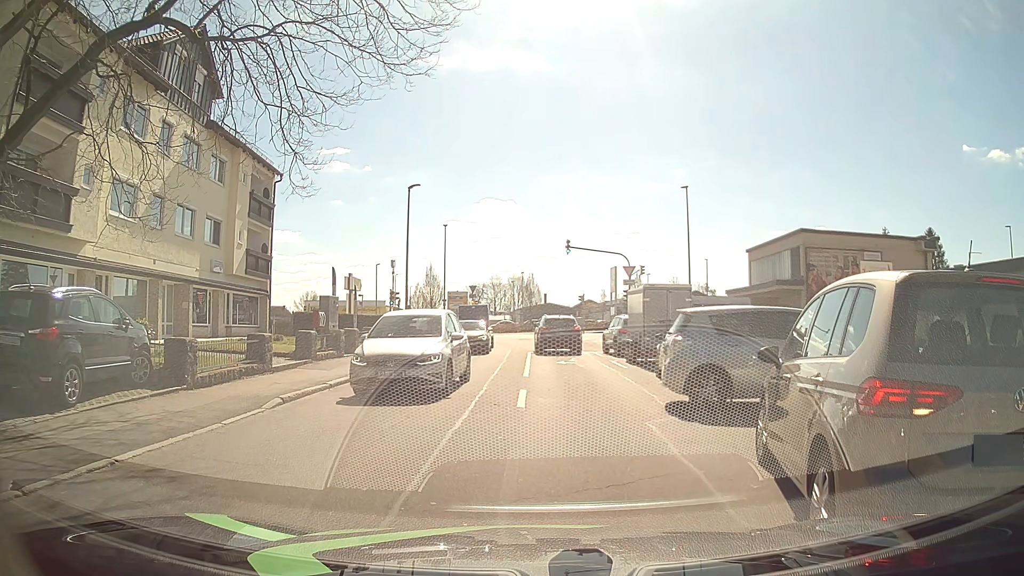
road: residential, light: Day
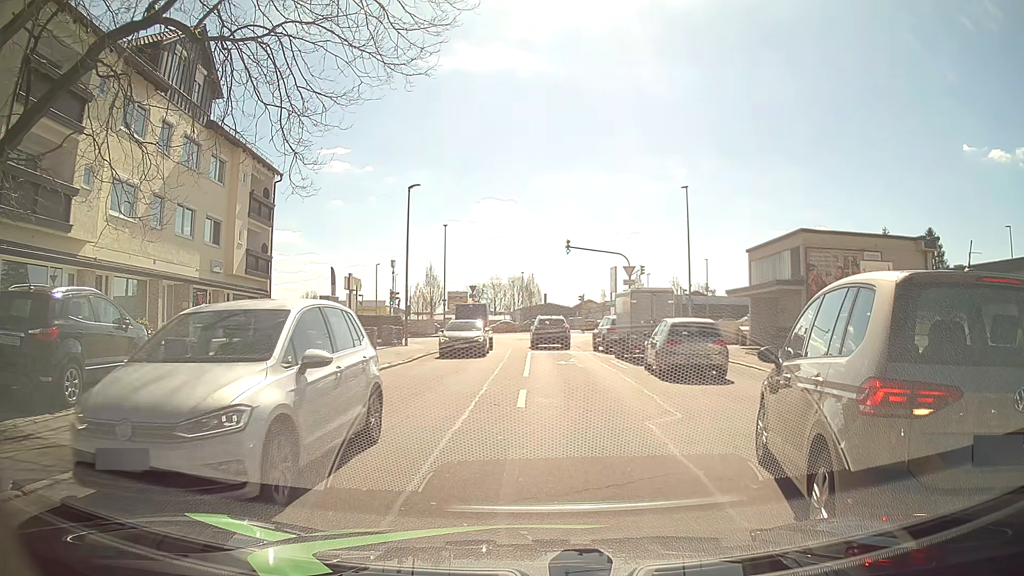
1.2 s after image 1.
(0.0, 0.0) m; 0°
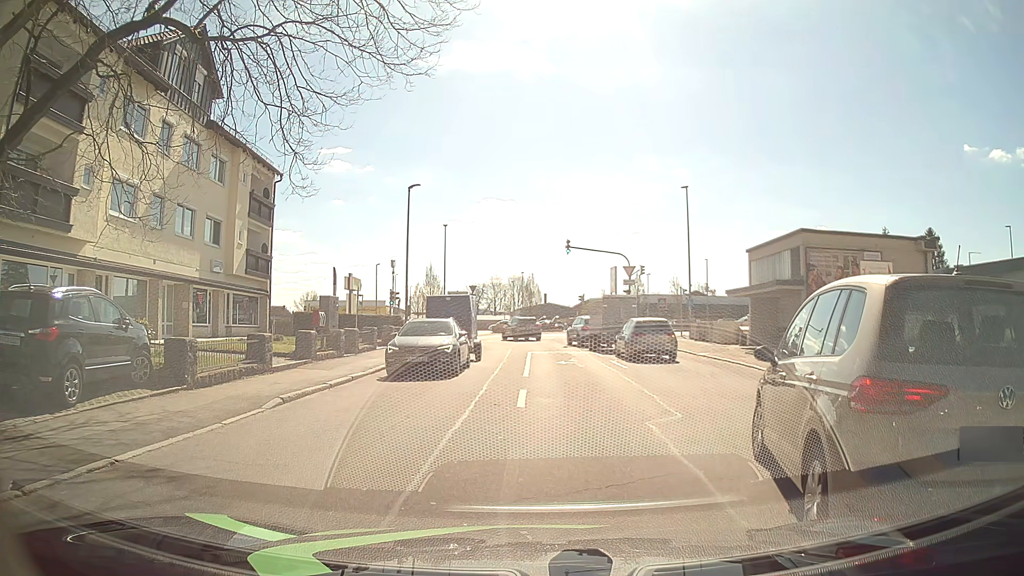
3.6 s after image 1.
(0.0, 0.0) m; 0°
(+1, +10) (+1, +20) (+1, +30) (+1, +40) (-1, +50) (-8, +57) (-18, +60) (-28, +60) (-37, +59) (-47, +58) m
